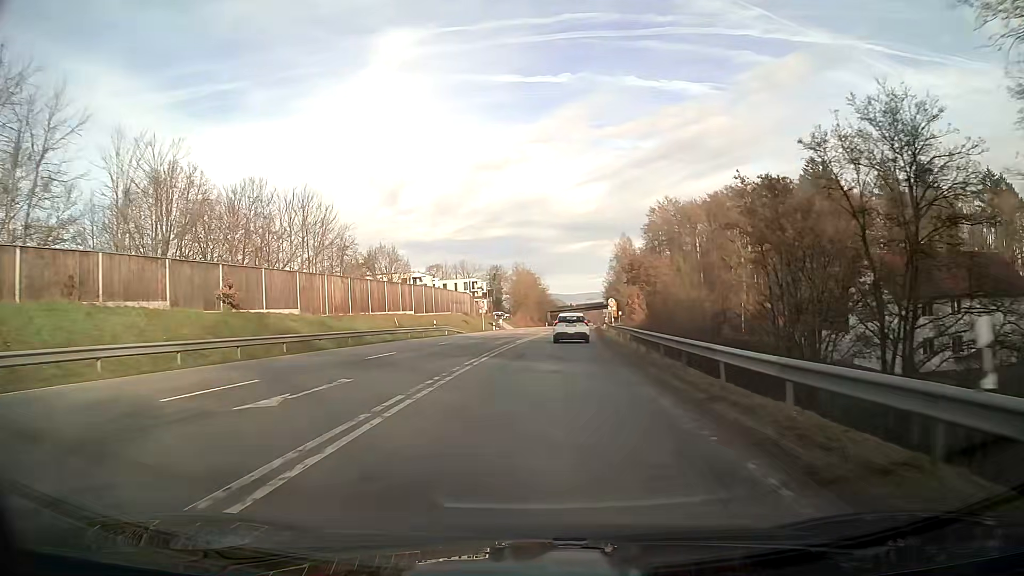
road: secondary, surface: asphalt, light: Day
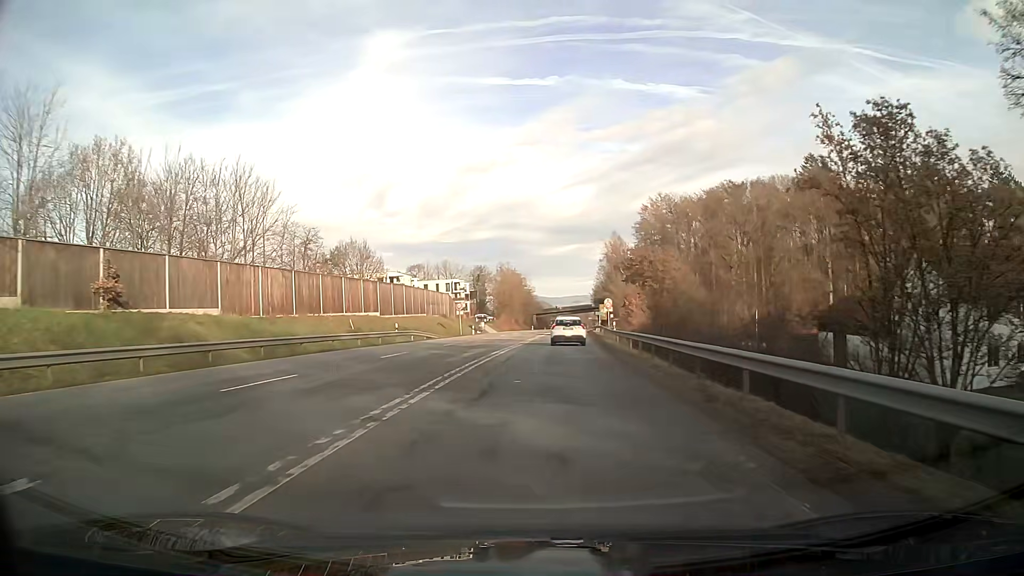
(+0.1, +9.9) m; +1°
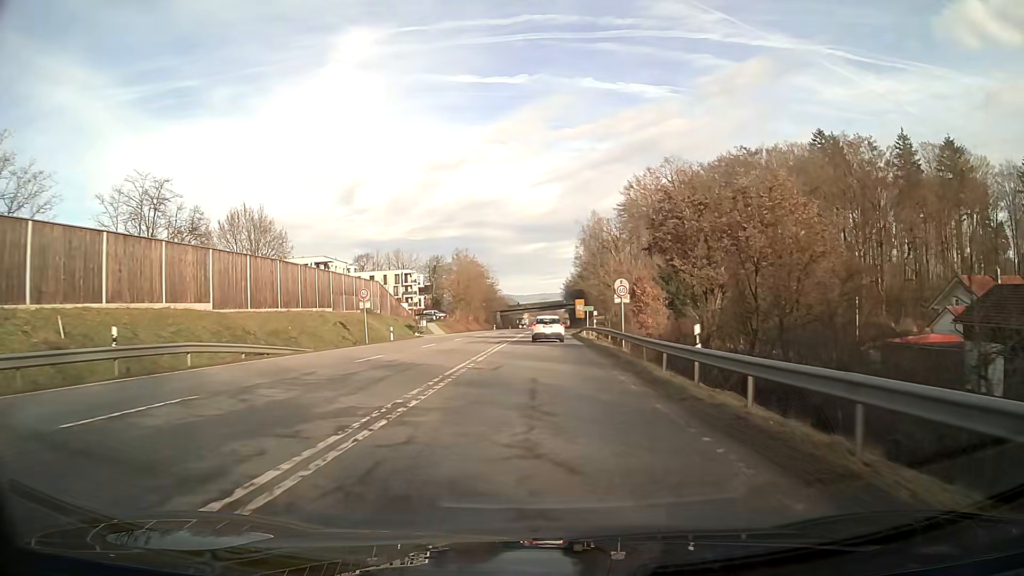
(+0.7, +28.7) m; +3°
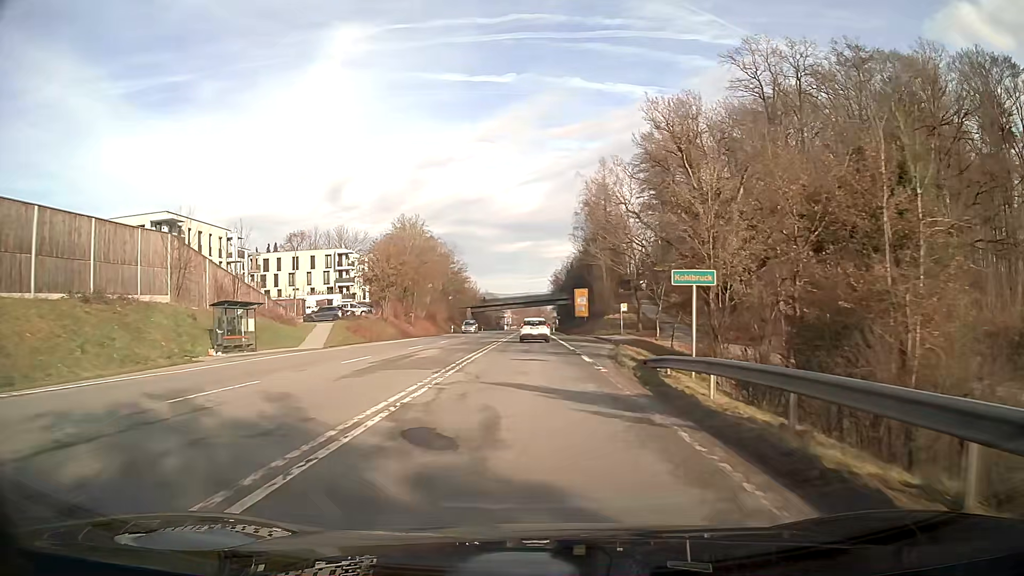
(+0.7, +46.8) m; +1°
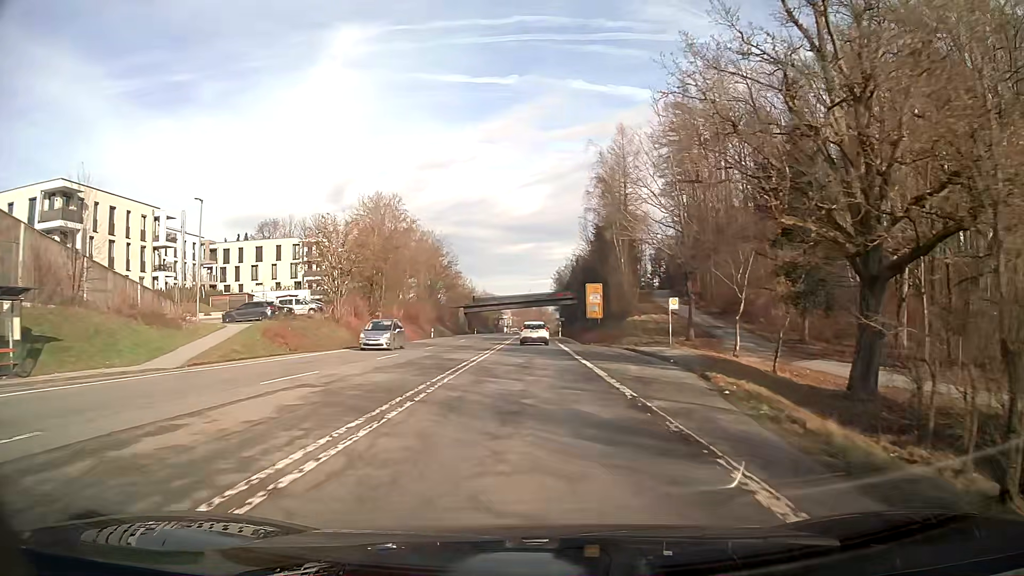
(0.0, +18.5) m; 0°
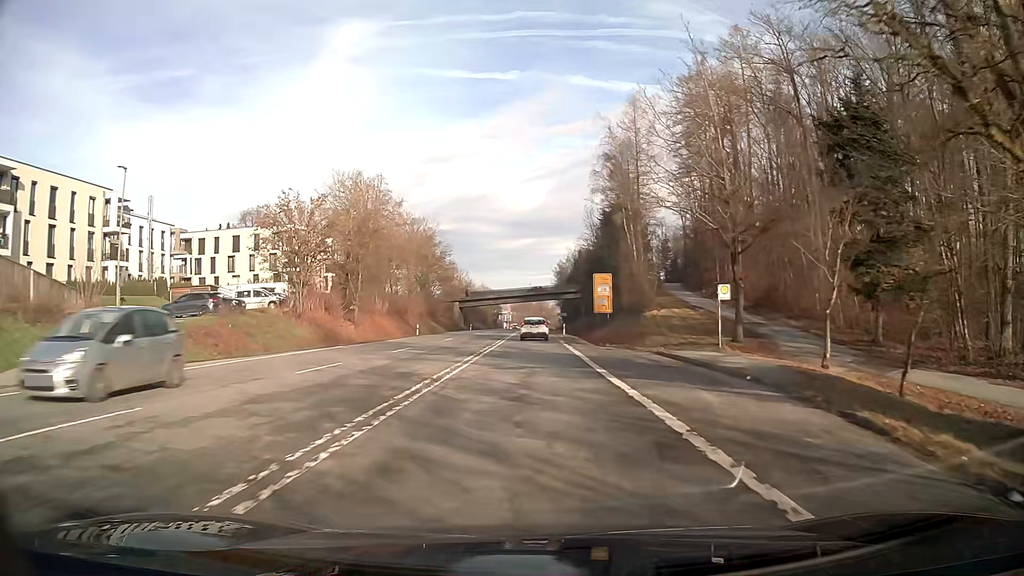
(0.0, +9.2) m; 0°
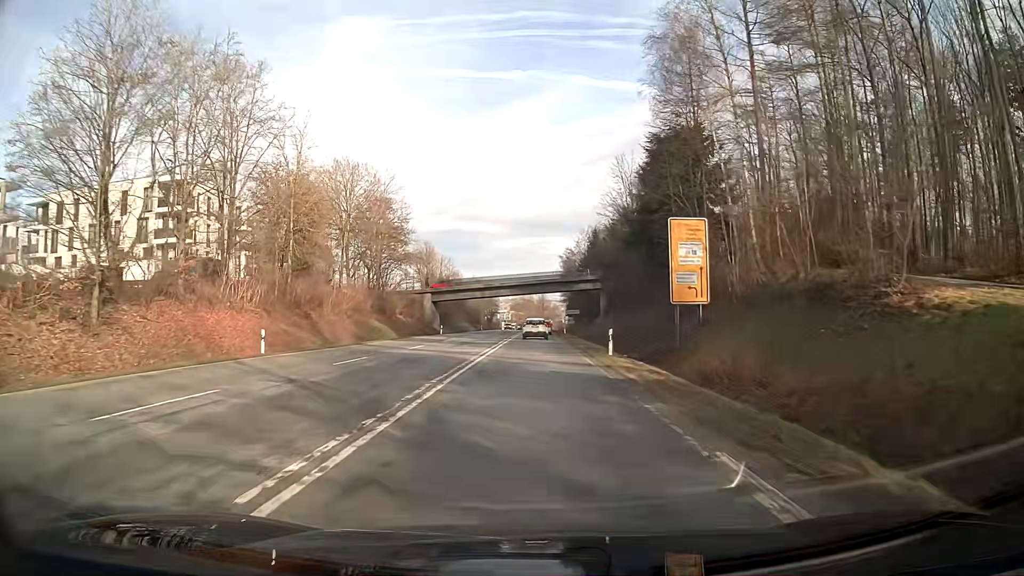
(0.0, +36.9) m; 0°
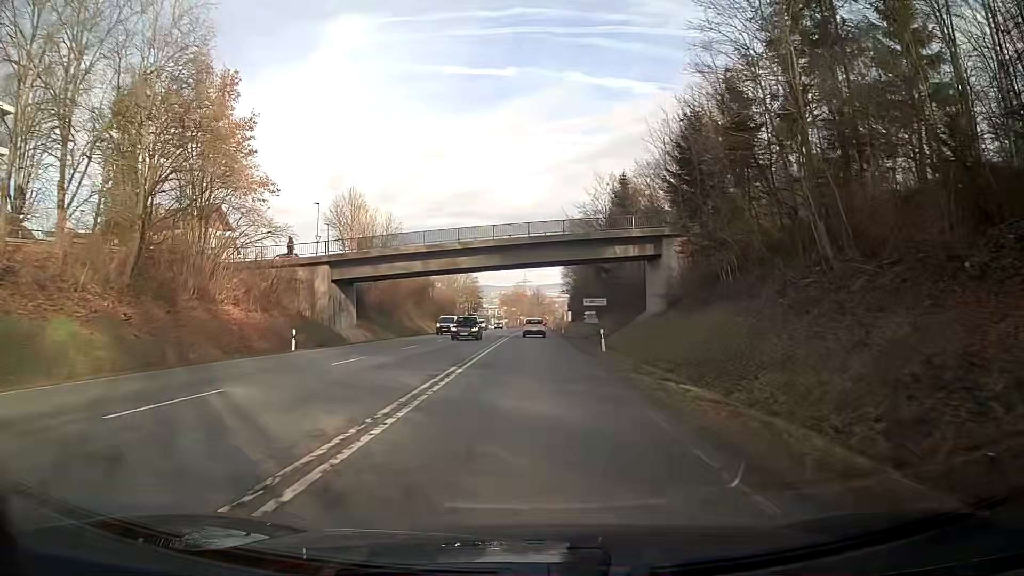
(+0.2, +45.8) m; 0°
